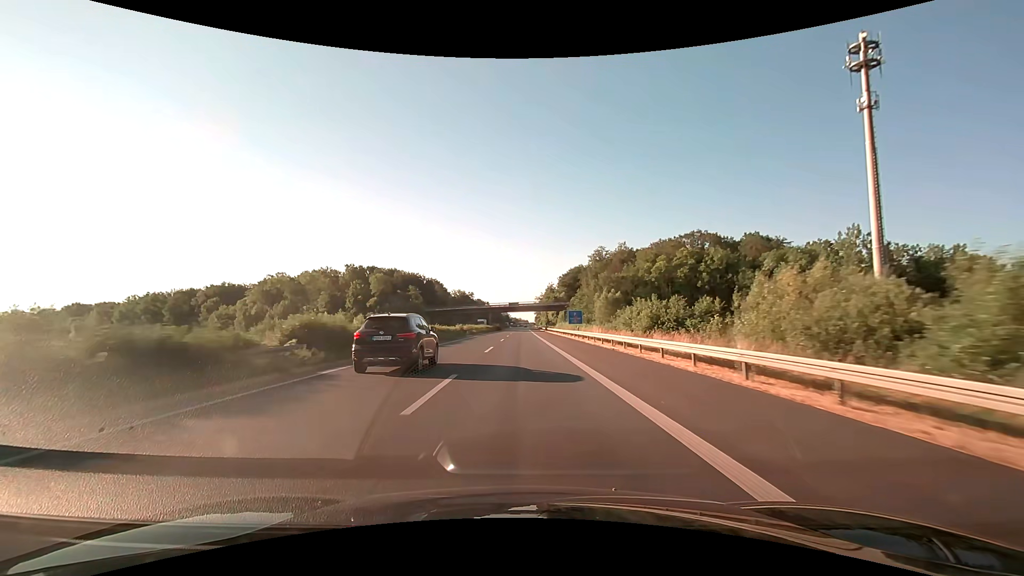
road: motorway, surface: asphalt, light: Day
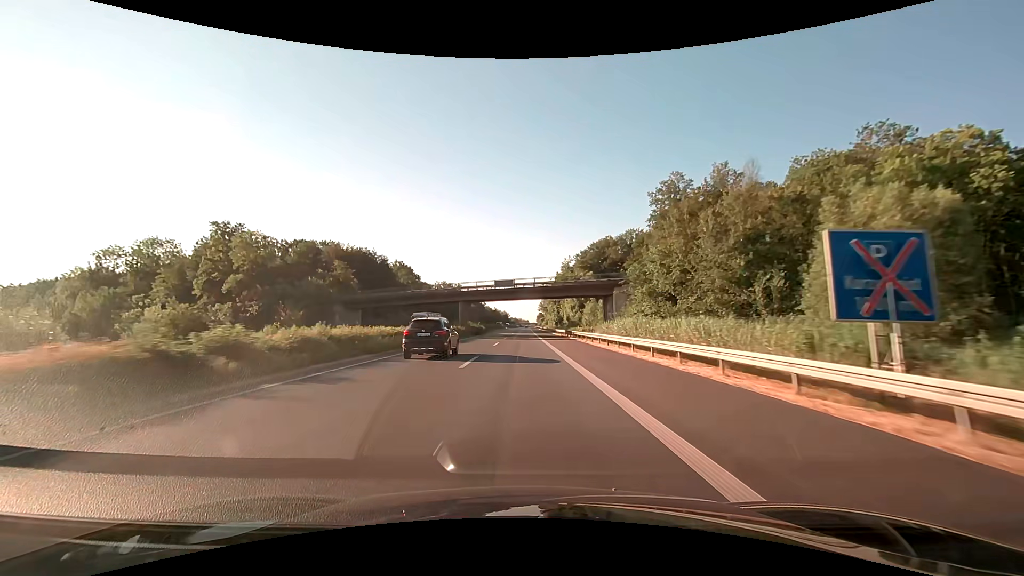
(-0.1, +63.2) m; 0°
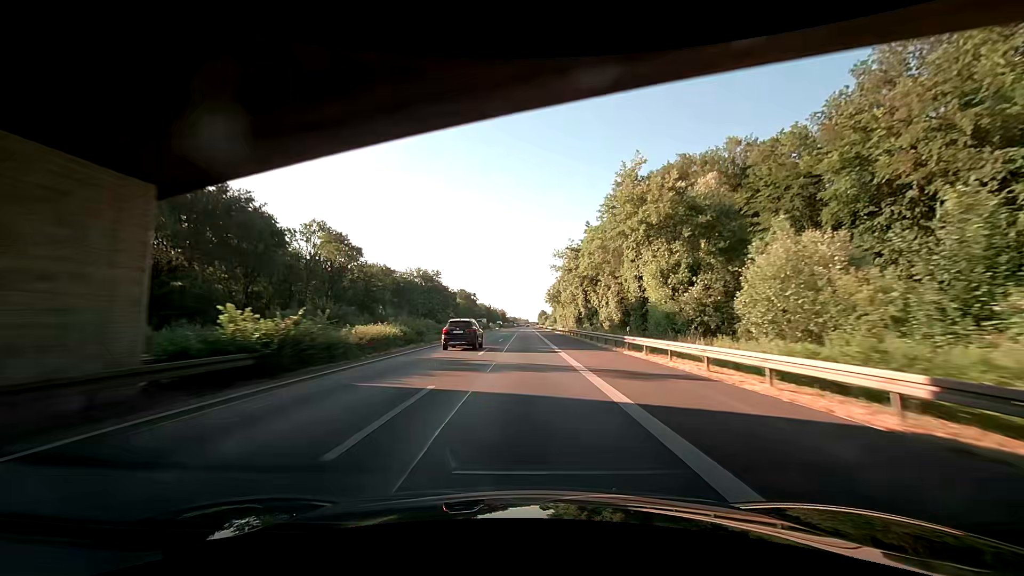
(+0.1, +63.2) m; 0°
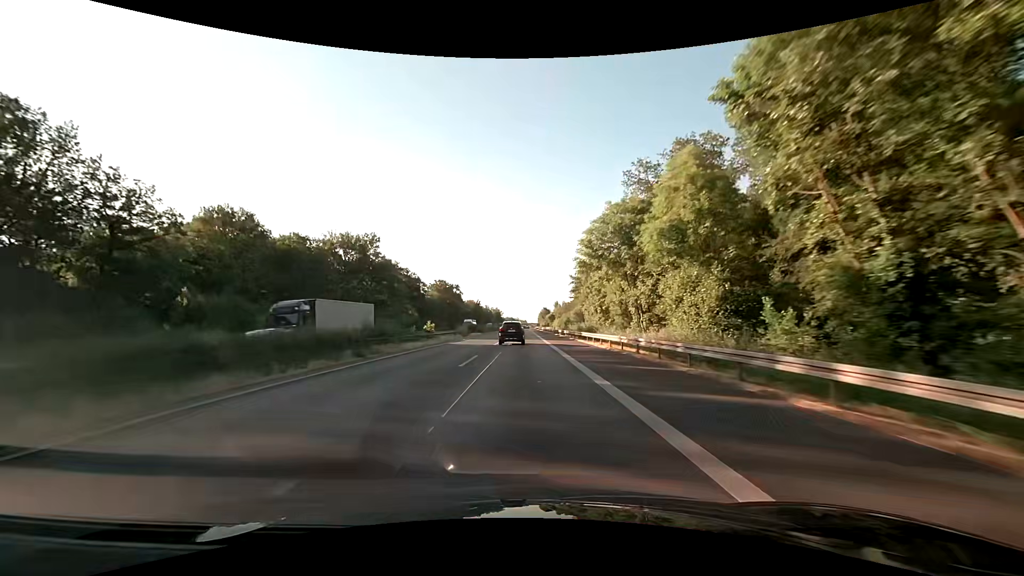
(+0.3, +79.0) m; 0°
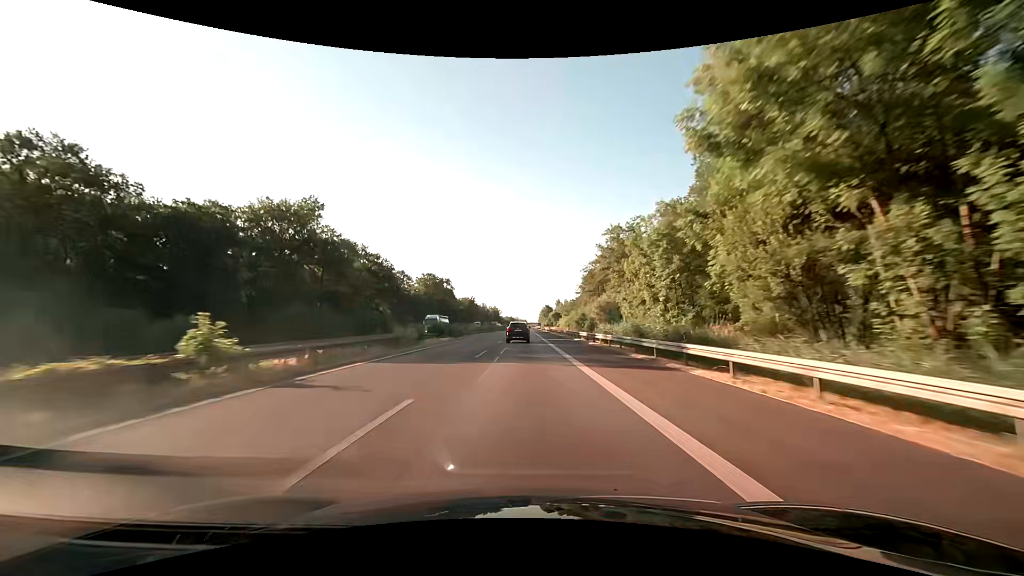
(+0.1, +31.6) m; 0°
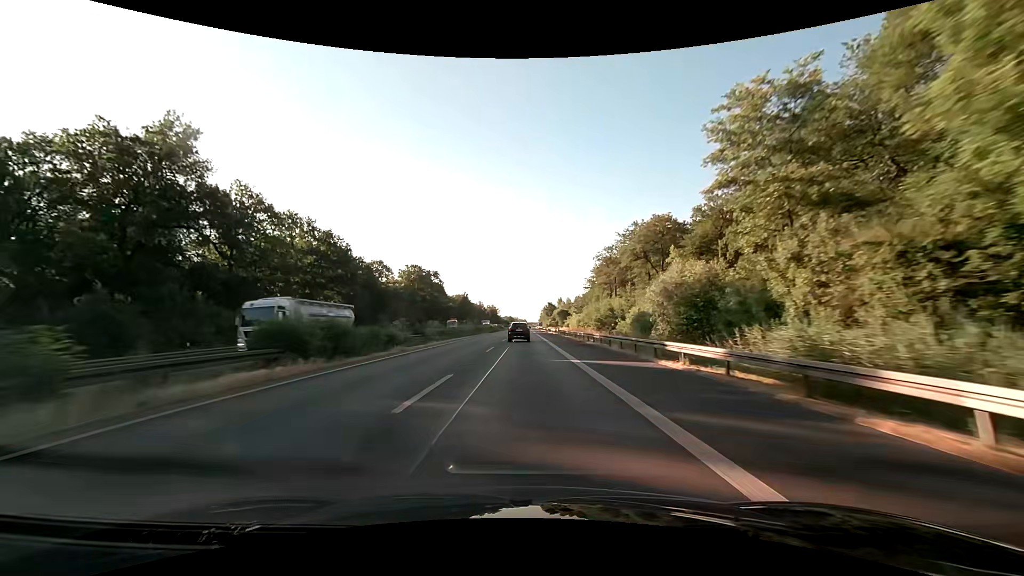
(0.0, +31.6) m; 0°
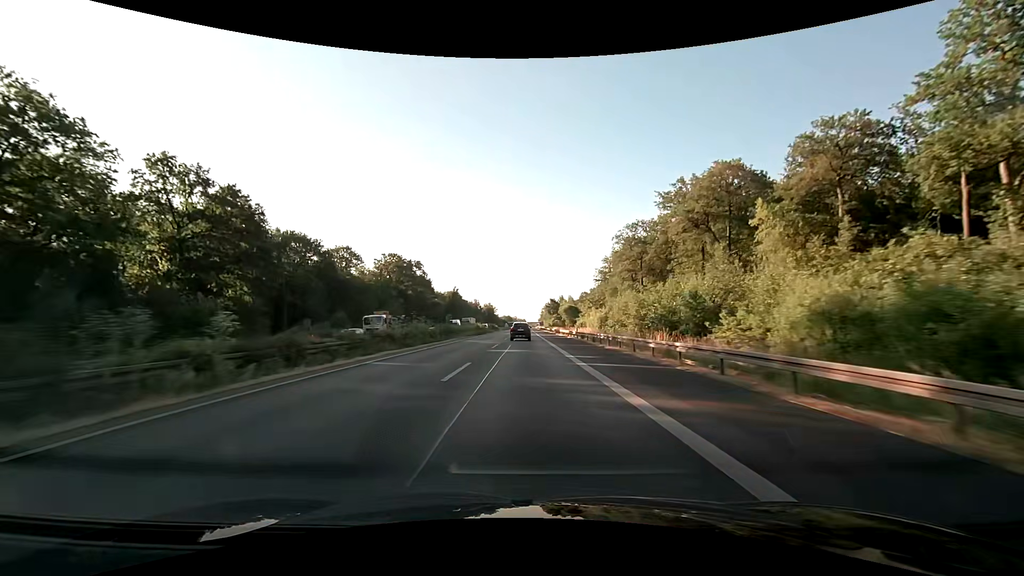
(0.0, +31.7) m; 0°
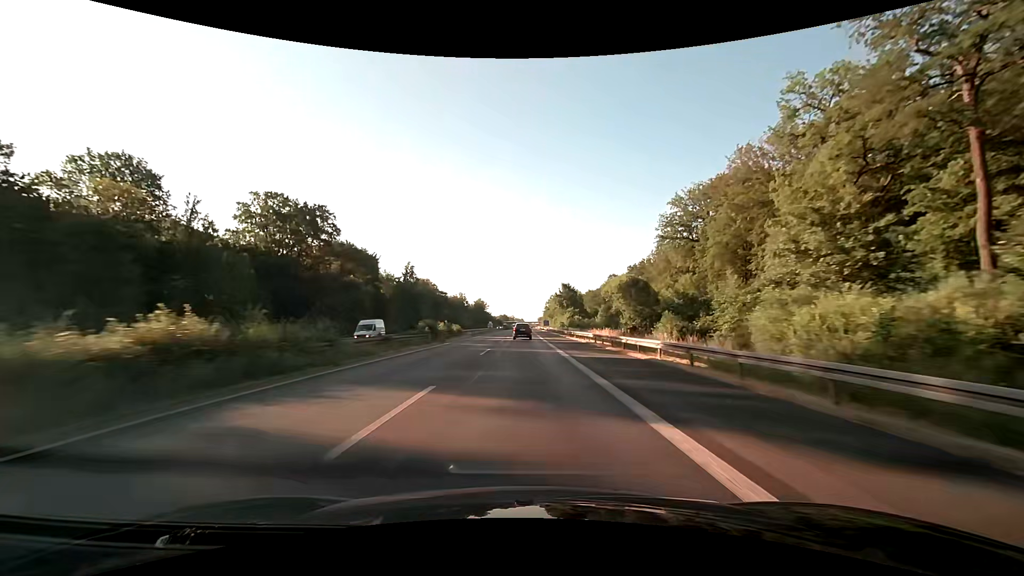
(+0.3, +79.2) m; 0°
(0, +10) (0, +20) (0, +30) (0, +40) (0, +50) (0, +60) (0, +70) (0, +80) (0, +90) (0, +100) m
